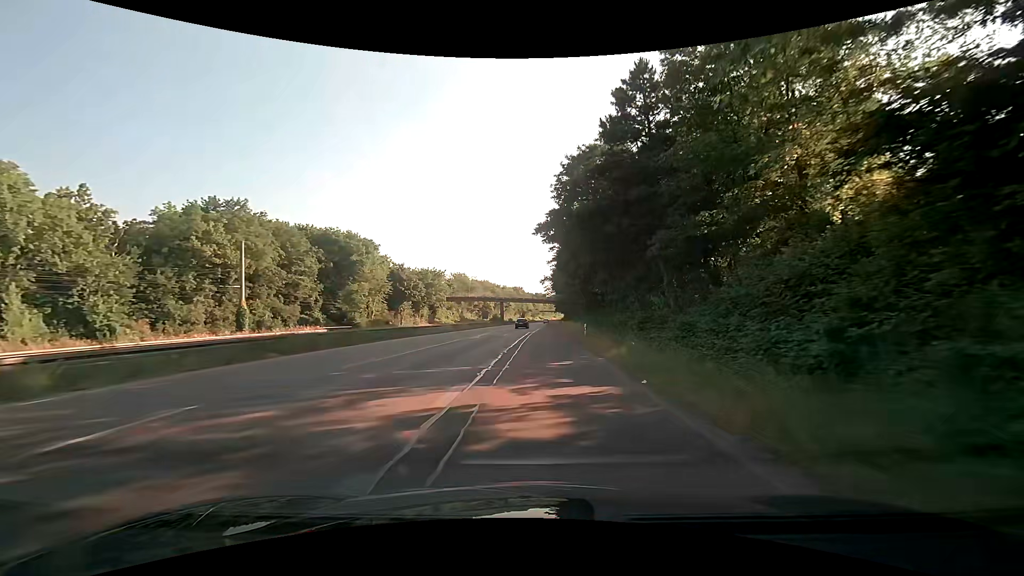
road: trunk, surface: asphalt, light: Day
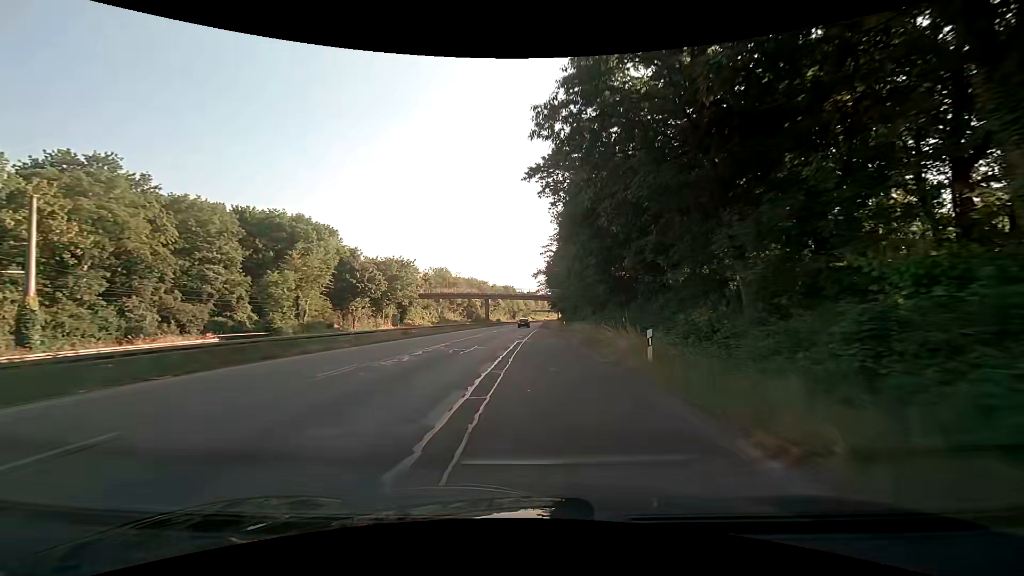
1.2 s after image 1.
(+0.3, +19.7) m; +1°
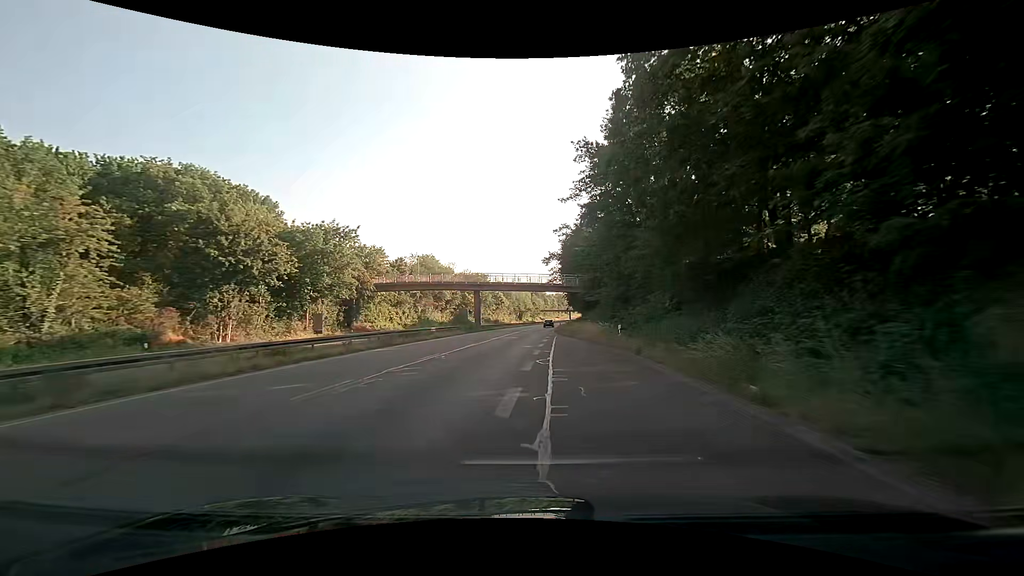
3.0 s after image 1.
(-0.2, +30.5) m; -1°
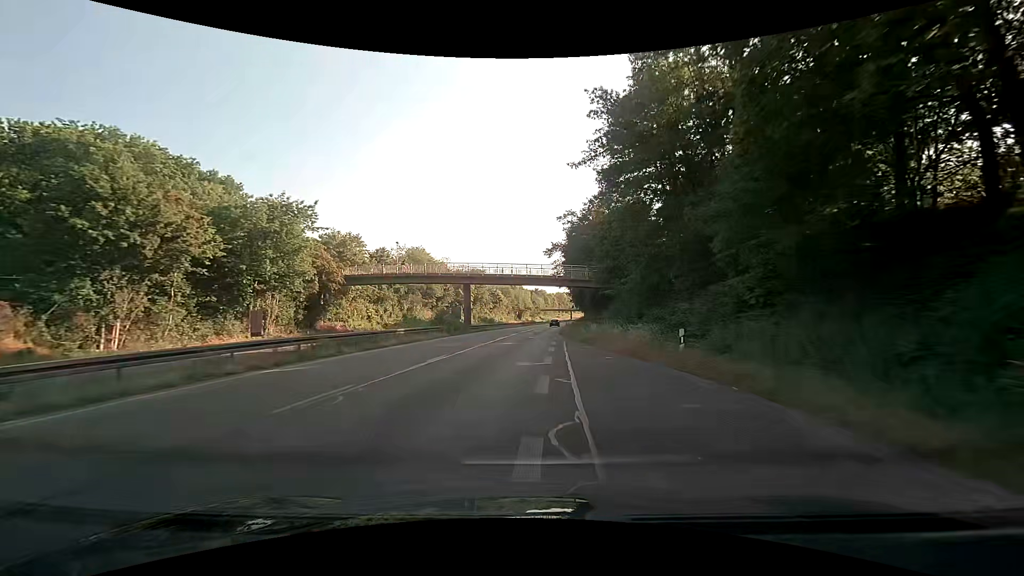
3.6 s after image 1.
(+0.1, +10.4) m; 0°
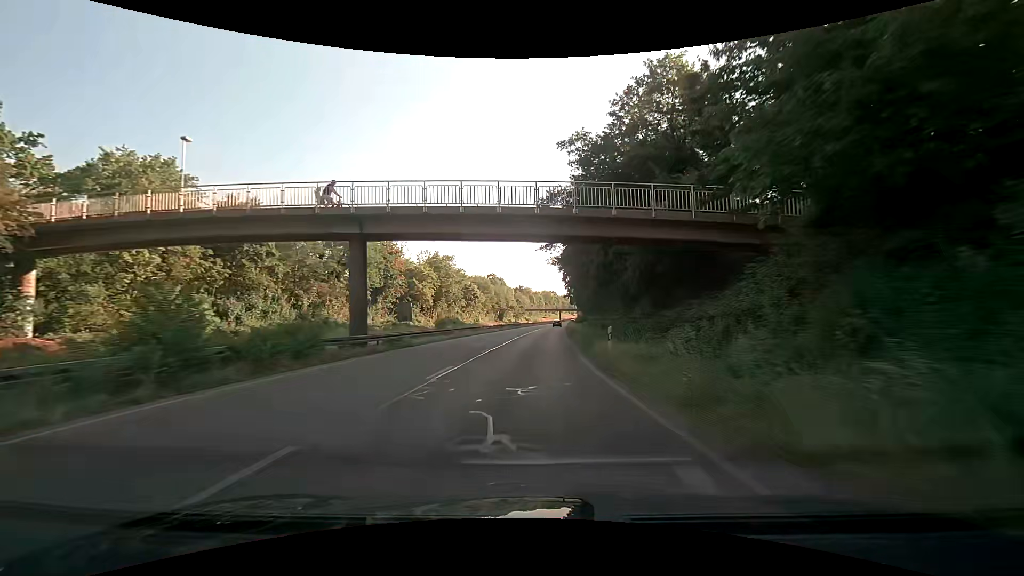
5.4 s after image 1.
(+0.4, +31.9) m; +2°
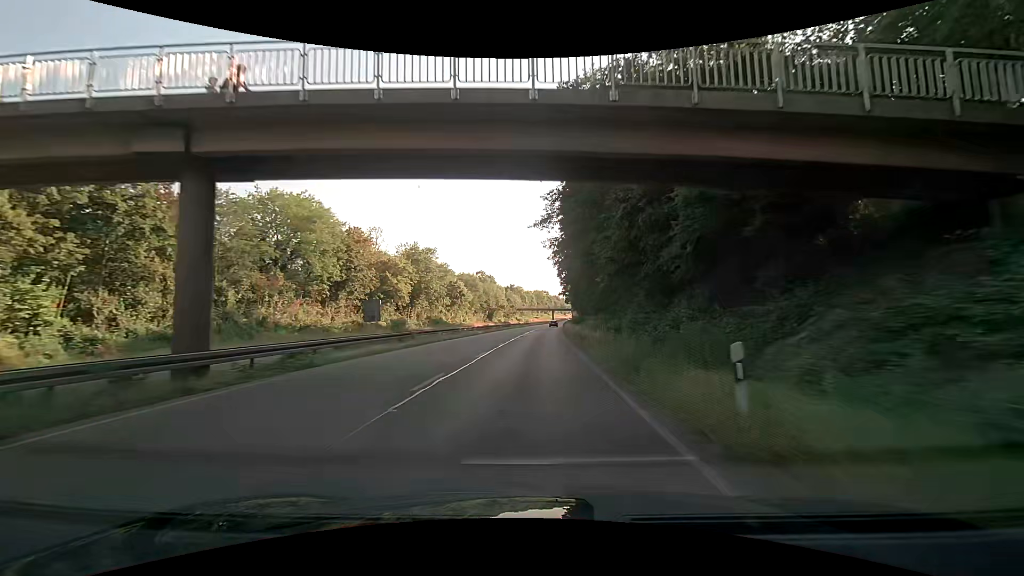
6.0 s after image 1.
(+0.1, +10.8) m; +1°
